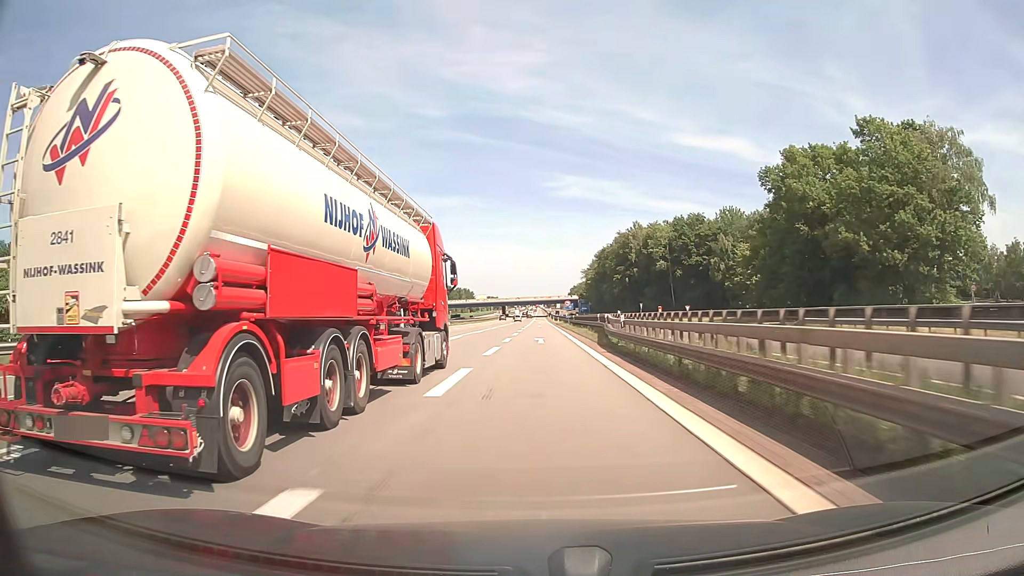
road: motorway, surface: asphalt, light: Day
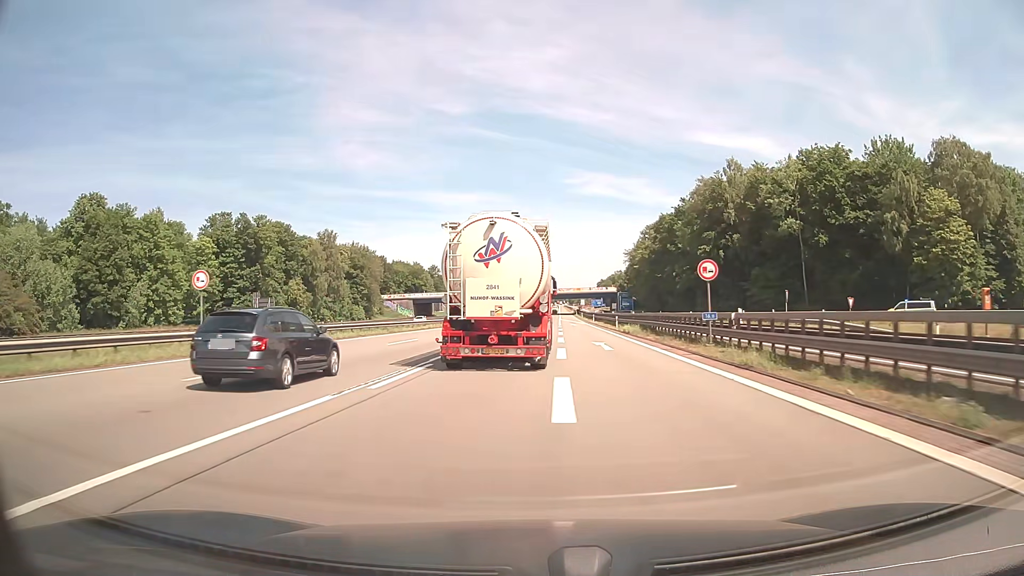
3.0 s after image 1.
(-1.1, +62.8) m; -2°
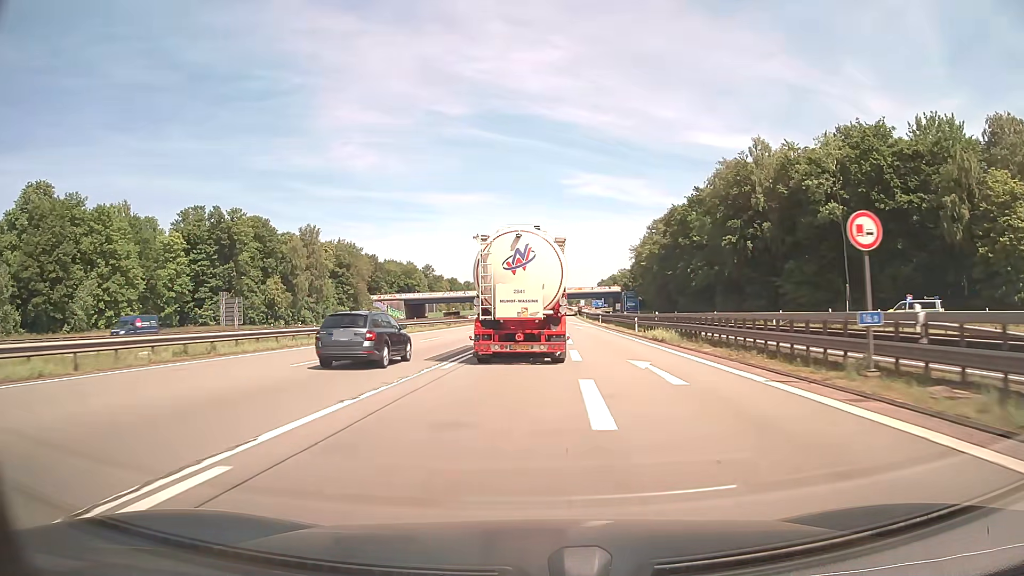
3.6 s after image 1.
(0.0, +12.5) m; 0°
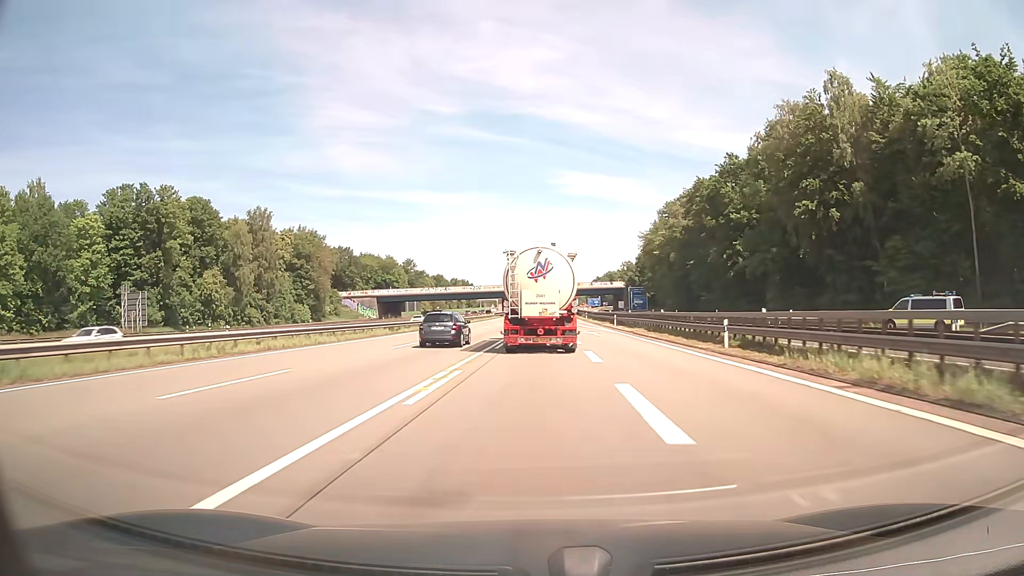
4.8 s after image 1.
(+0.1, +25.0) m; +1°
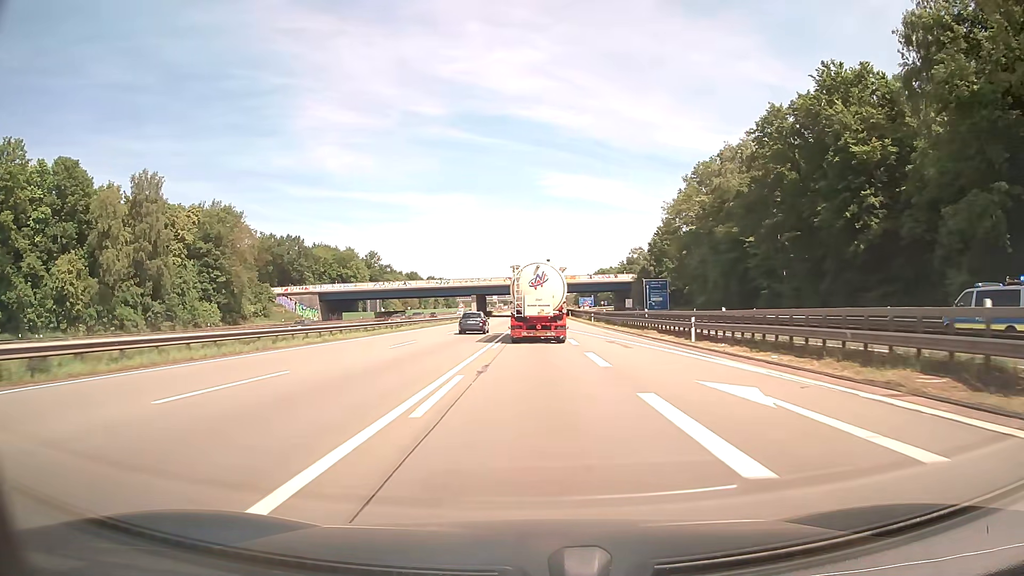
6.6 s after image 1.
(+0.5, +37.6) m; +1°
(0, +10) (0, +20) (0, +30) (0, +40) (0, +50) (0, +60) (+1, +70) (+1, +80) (+1, +90) (+1, +100) m
